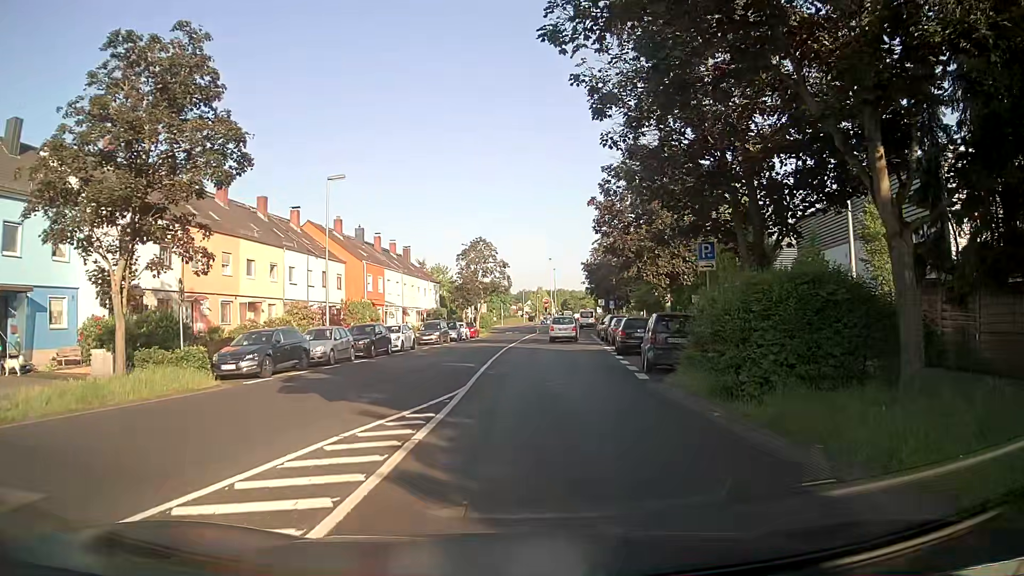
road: residential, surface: asphalt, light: Day
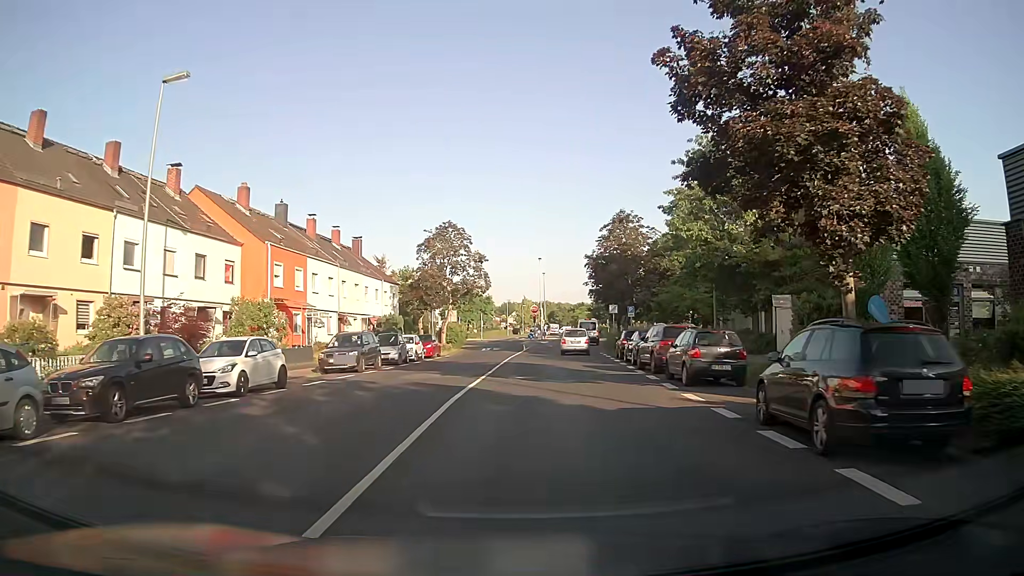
(-0.2, +19.6) m; -1°
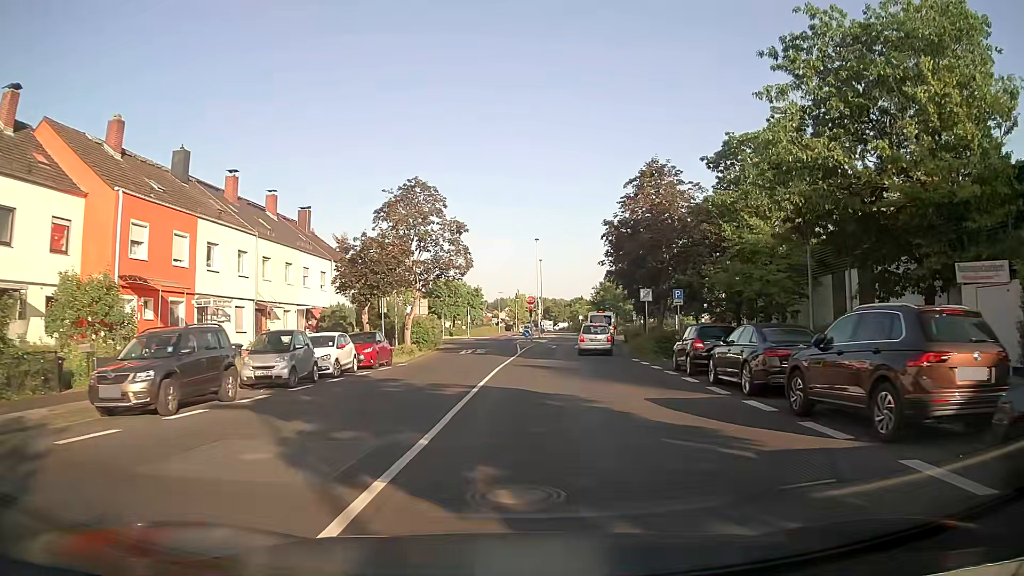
(+0.3, +15.3) m; +1°
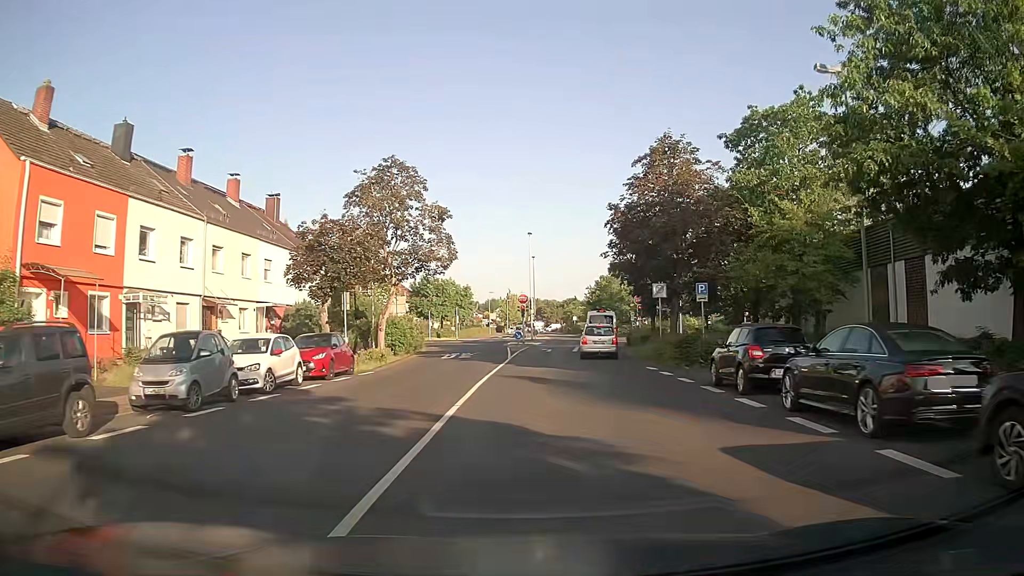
(0.0, +5.4) m; +1°
